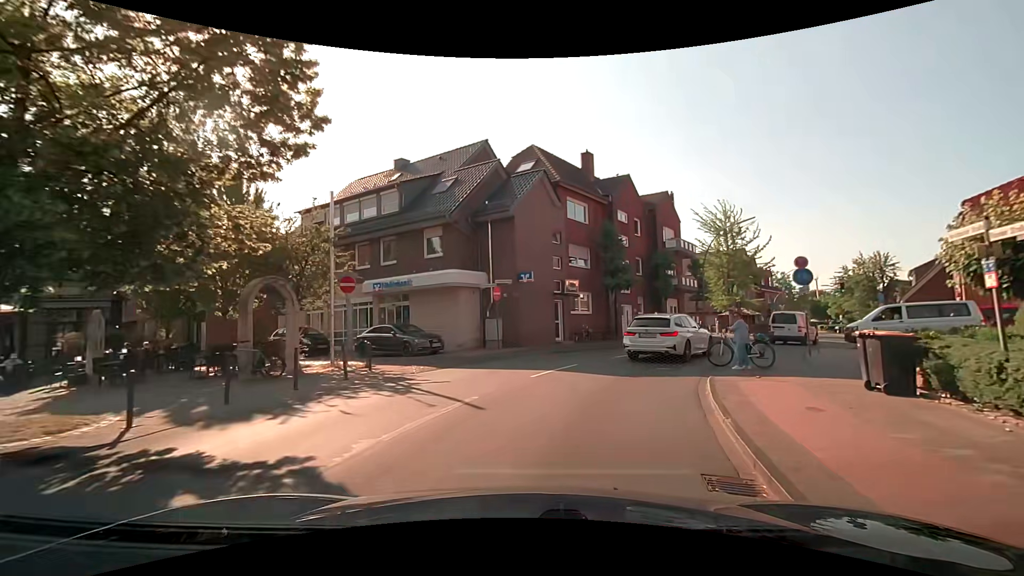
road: secondary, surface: asphalt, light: Day
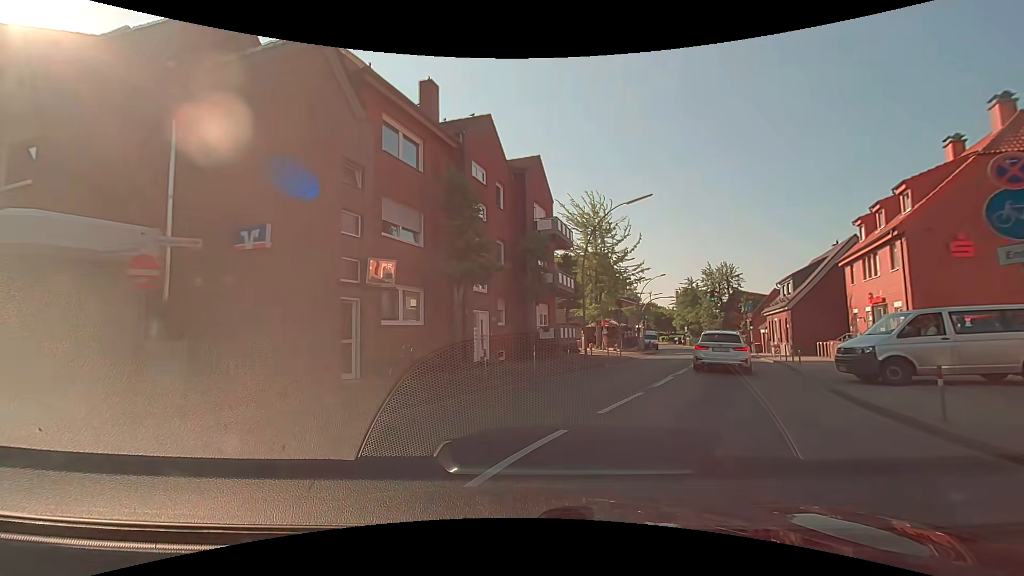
(+1.8, +13.0) m; +17°
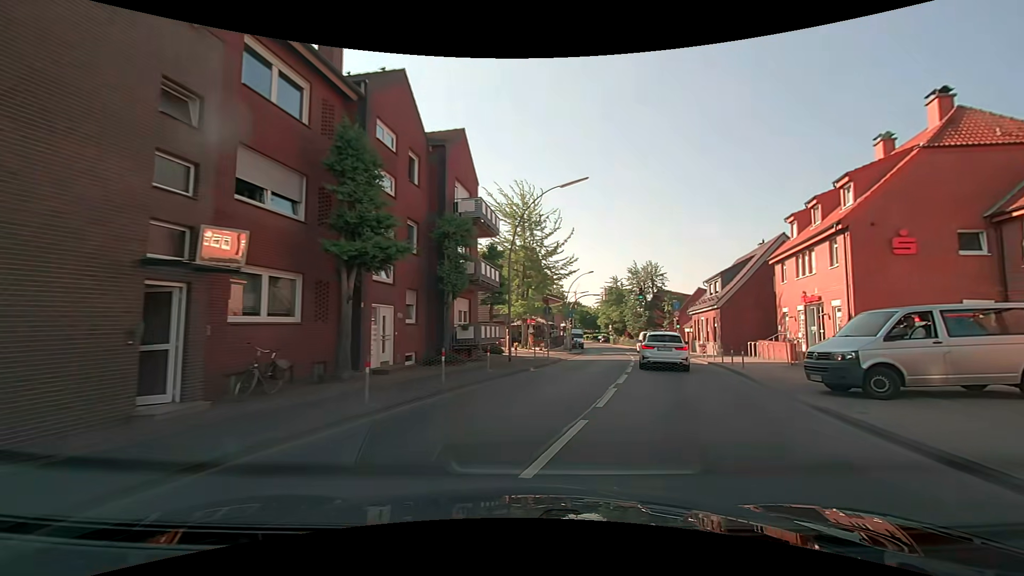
(+0.2, +3.6) m; +8°
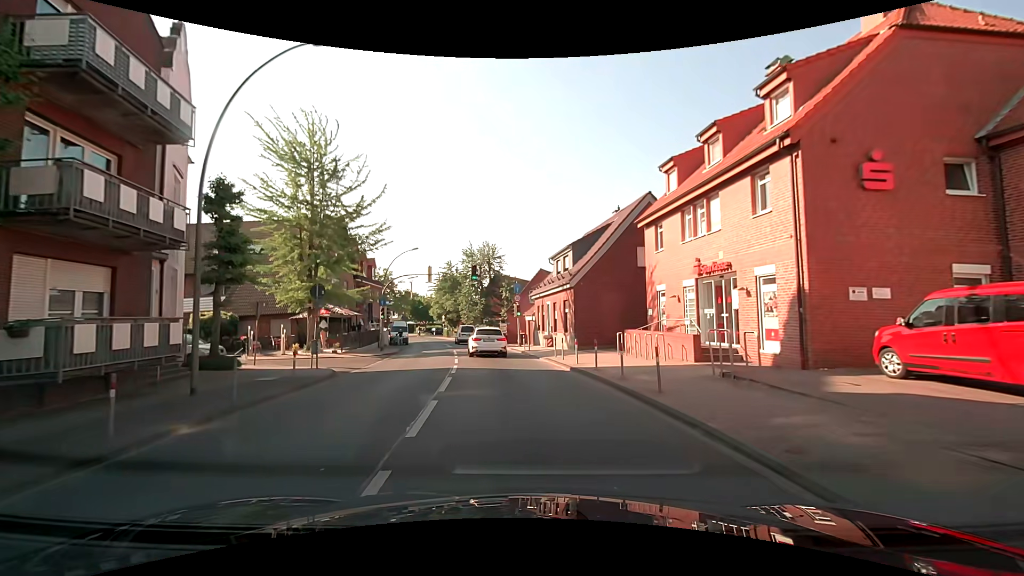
(+2.5, +11.5) m; +19°
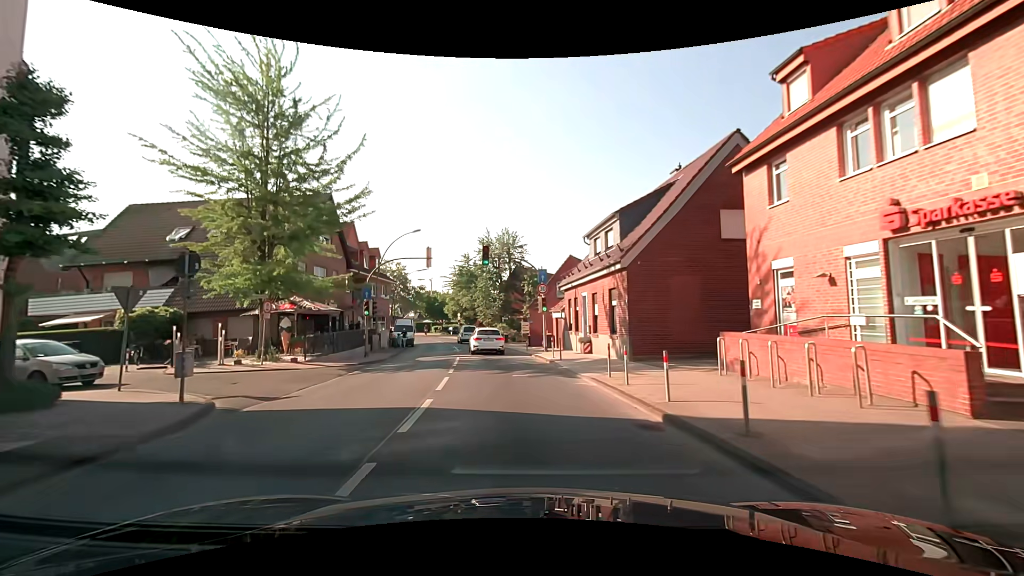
(-0.2, +8.7) m; -4°
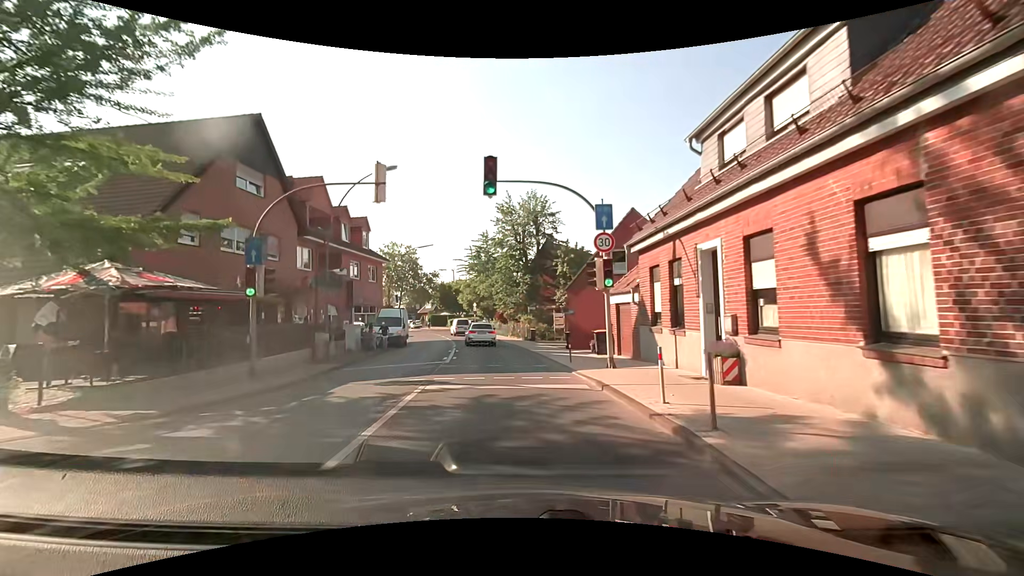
(-0.2, +14.1) m; -3°
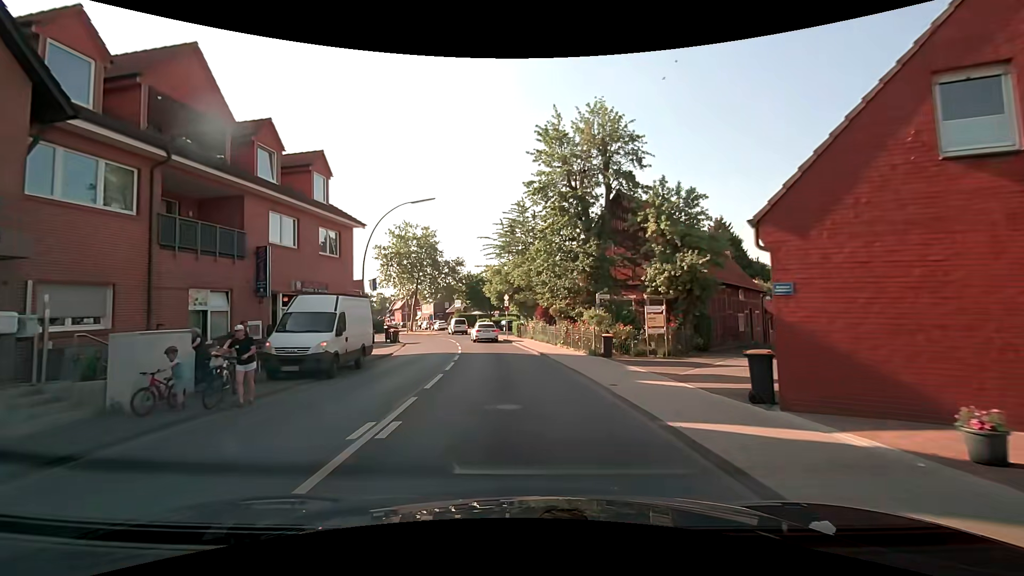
(-0.7, +18.3) m; -4°
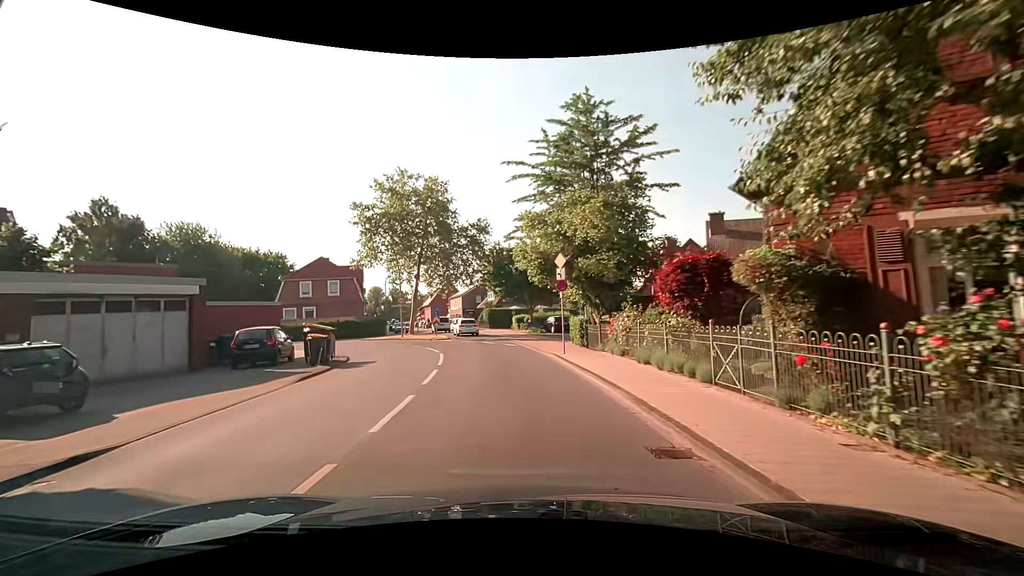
(-1.0, +22.5) m; -5°
(0, +10) (-1, +20) (-2, +30) (-4, +40) (-6, +49) (-9, +59) (-12, +69) (-15, +78) (-17, +88) (-20, +98) m
